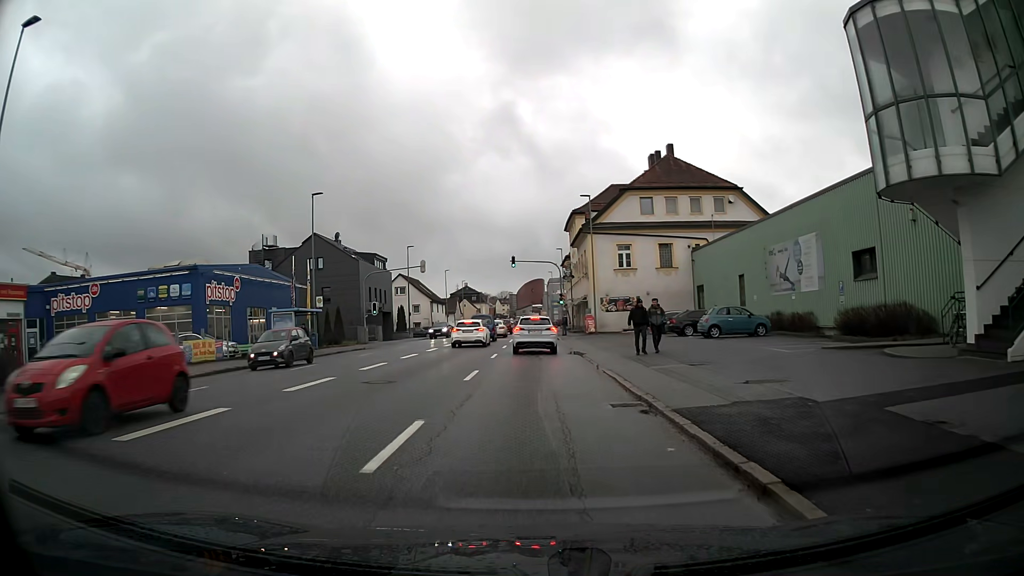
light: Day
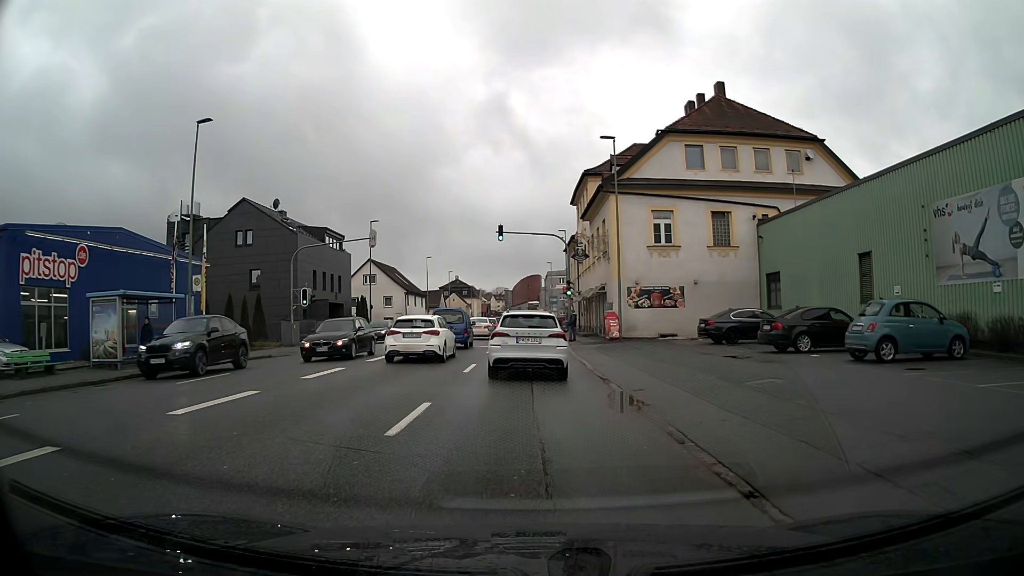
(+0.1, +16.0) m; +1°
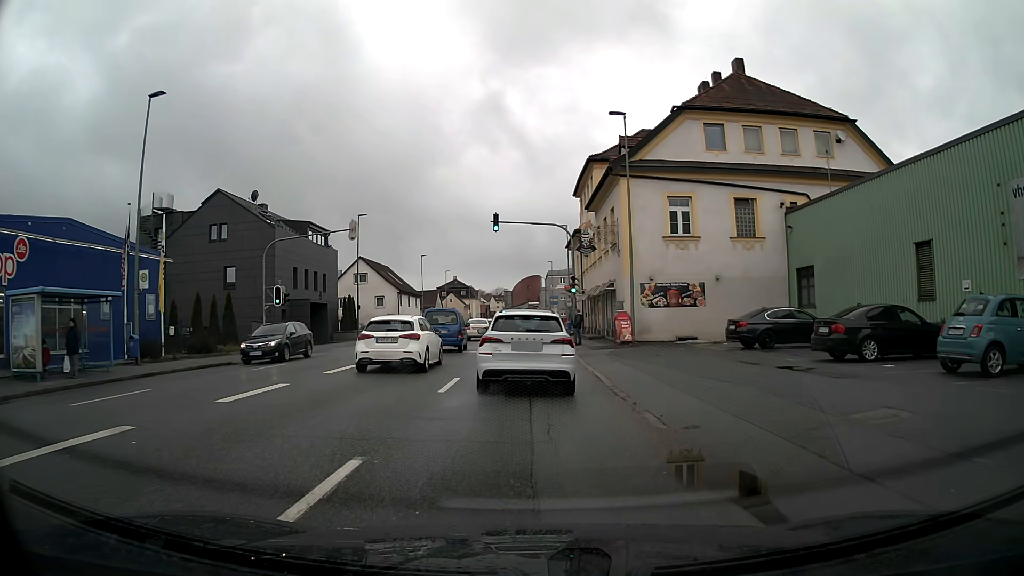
(0.0, +4.2) m; 0°
(0, +10) (0, +20) (0, +30) (-1, +40) (-1, +50) (-1, +60) (-1, +70) (-1, +80) (-1, +90) (-1, +100) m
